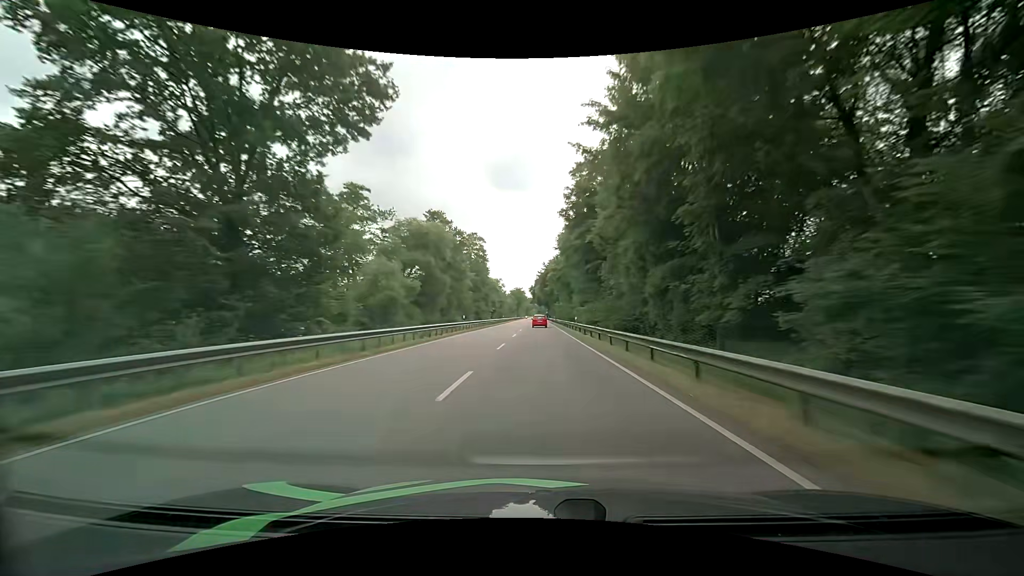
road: primary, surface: asphalt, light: Day
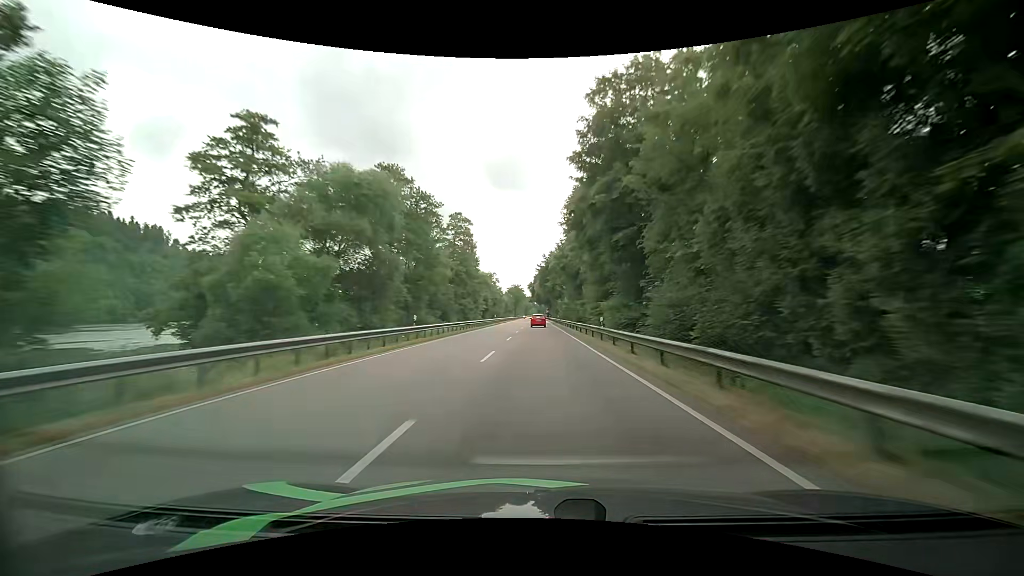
(+0.1, +17.3) m; 0°
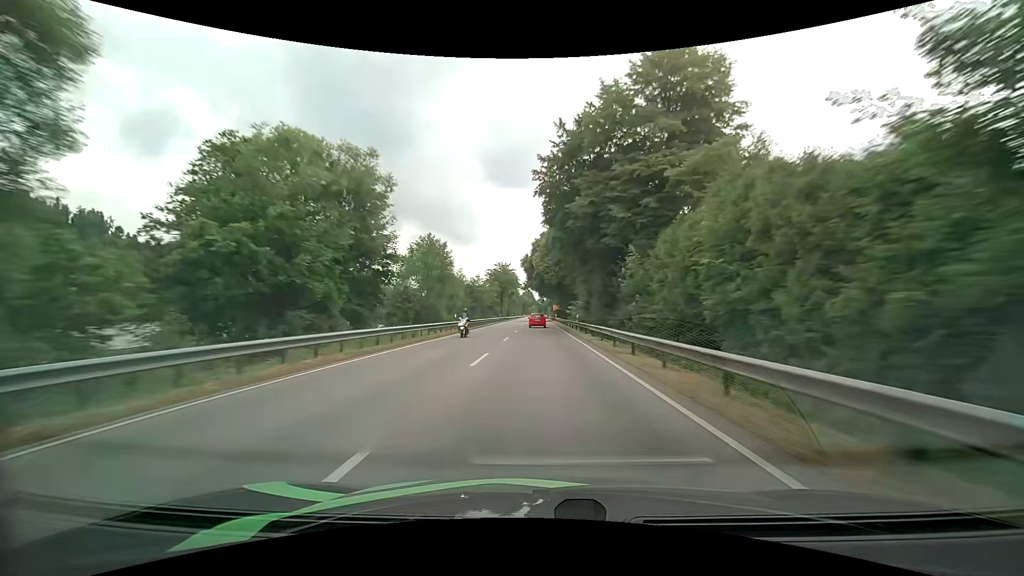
(-0.2, +84.7) m; 0°
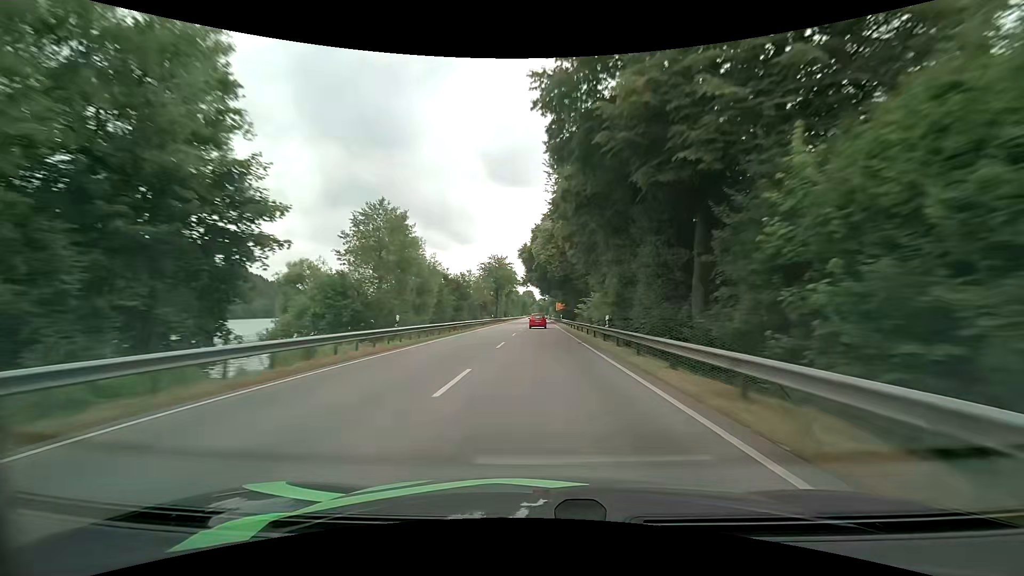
(-0.1, +16.6) m; 0°
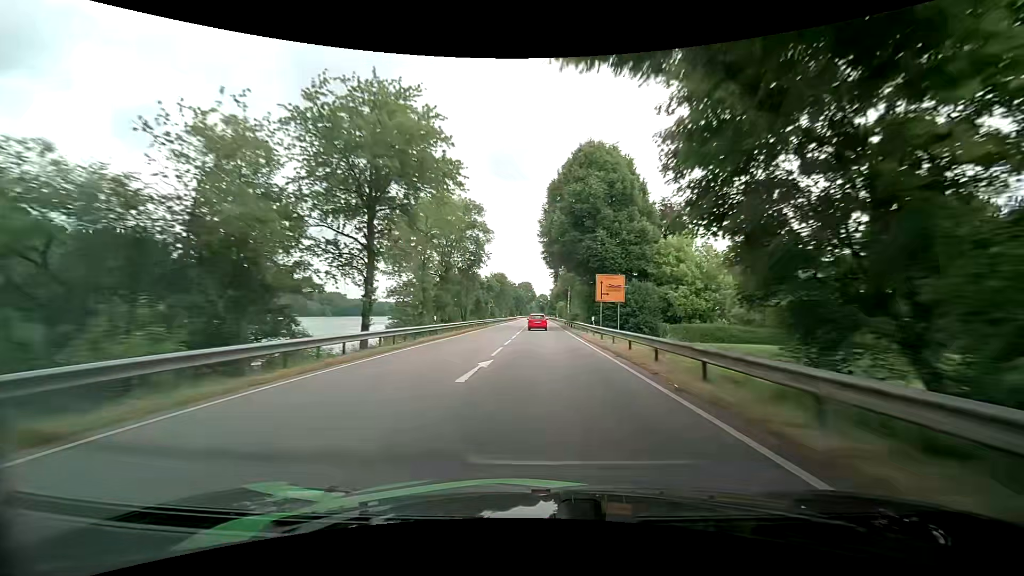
(-0.1, +81.9) m; 0°
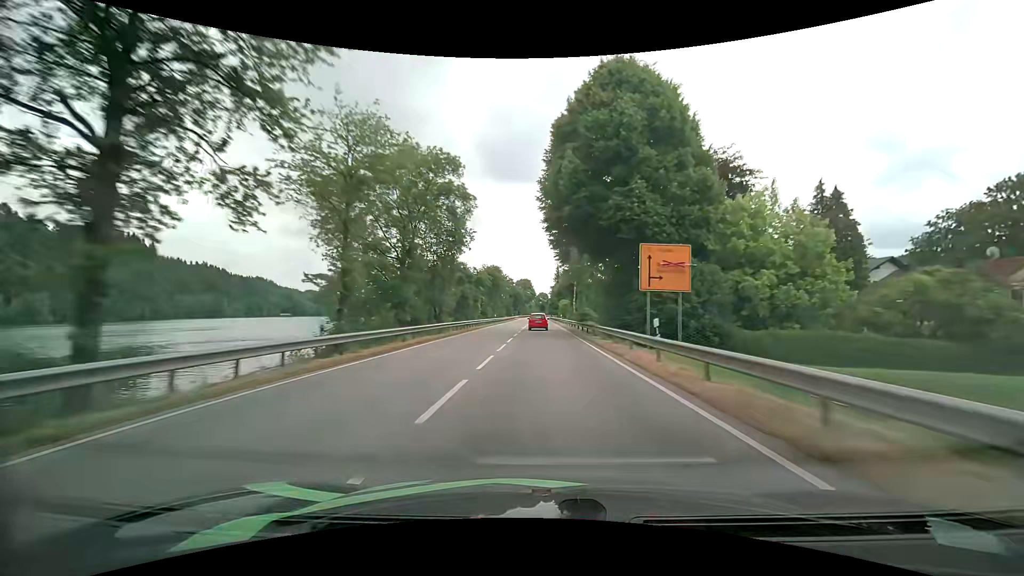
(+0.1, +16.1) m; +1°
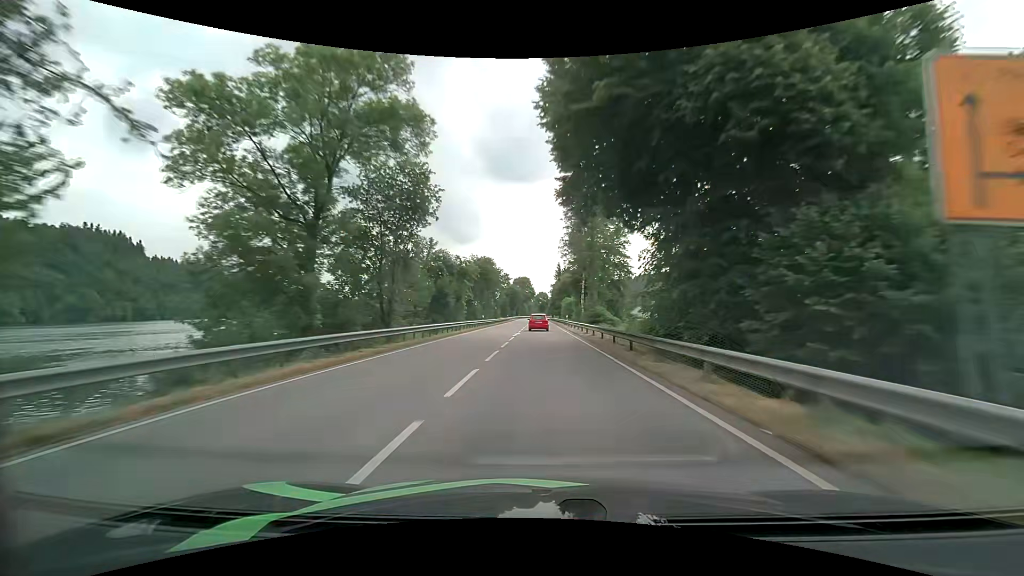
(0.0, +16.0) m; 0°
(0, +10) (0, +20) (0, +30) (0, +40) (0, +50) (0, +60) (0, +70) (0, +80) (0, +90) (0, +100) m
